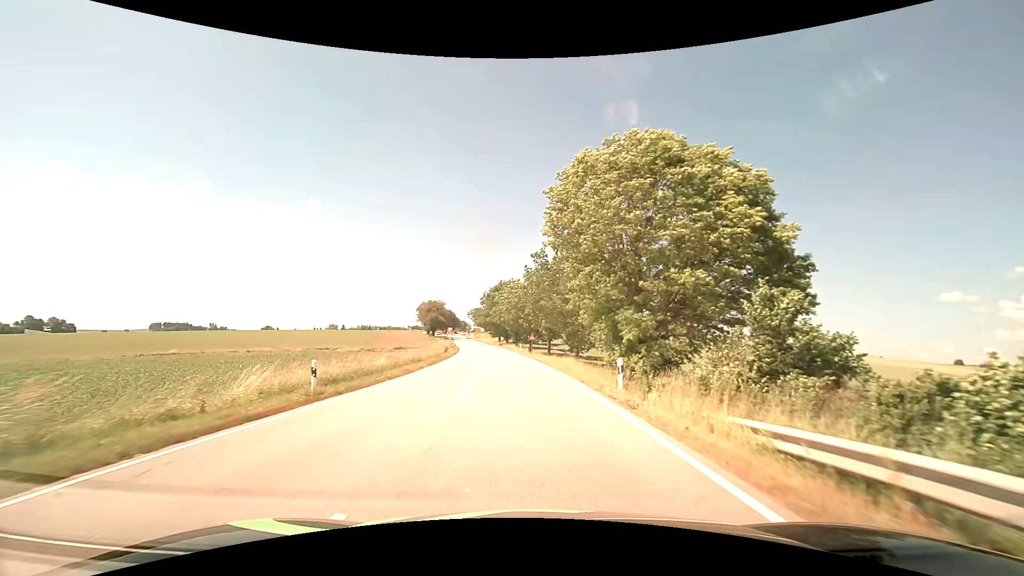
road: secondary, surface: asphalt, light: Day
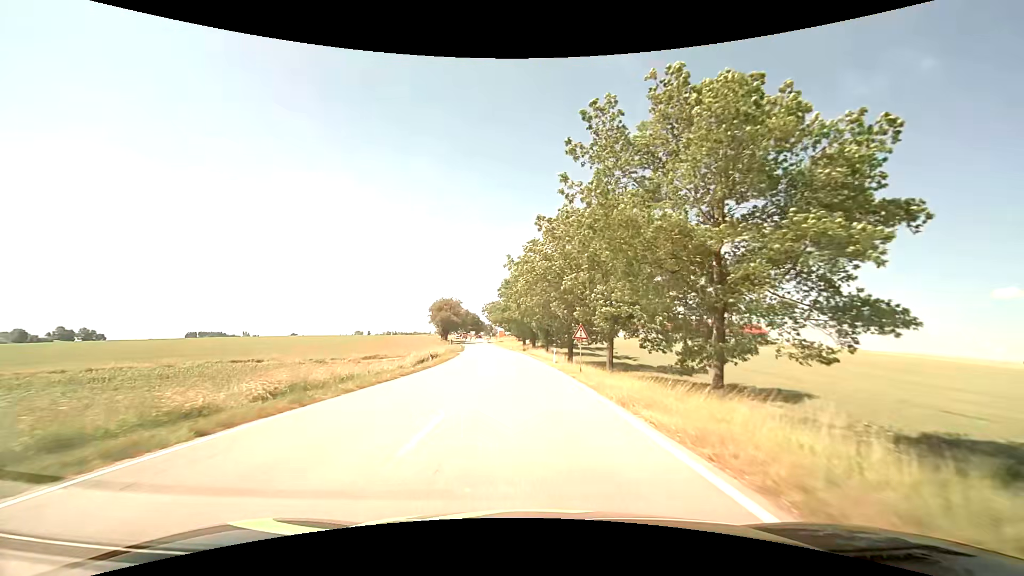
(-0.8, +30.0) m; -3°
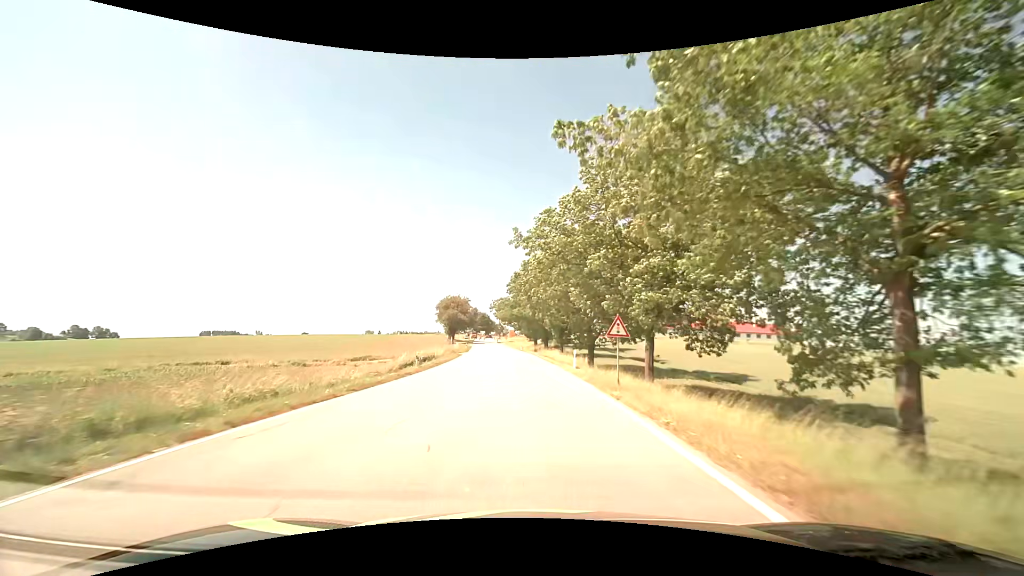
(-0.1, +7.7) m; -1°
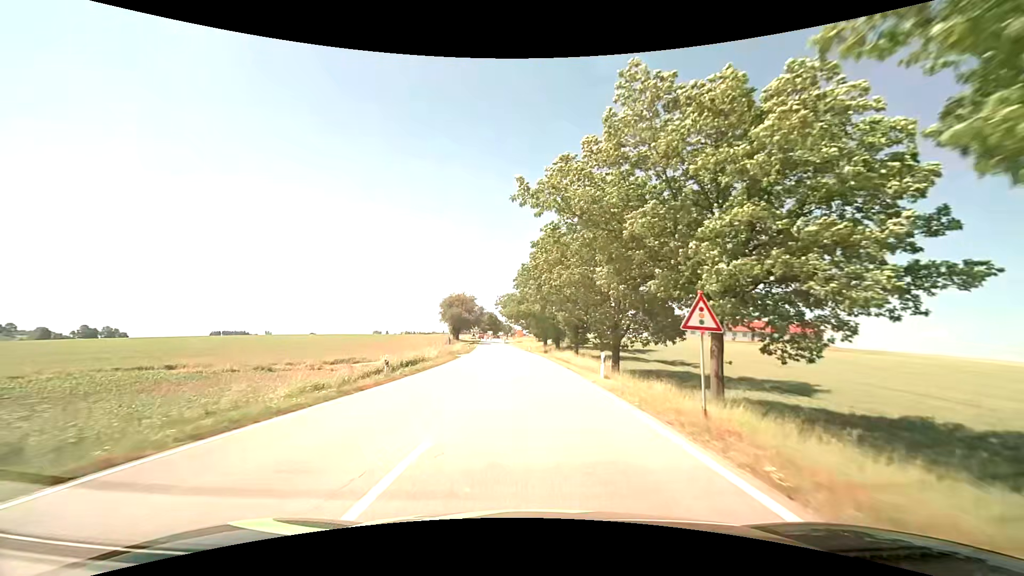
(-0.1, +7.7) m; -1°
